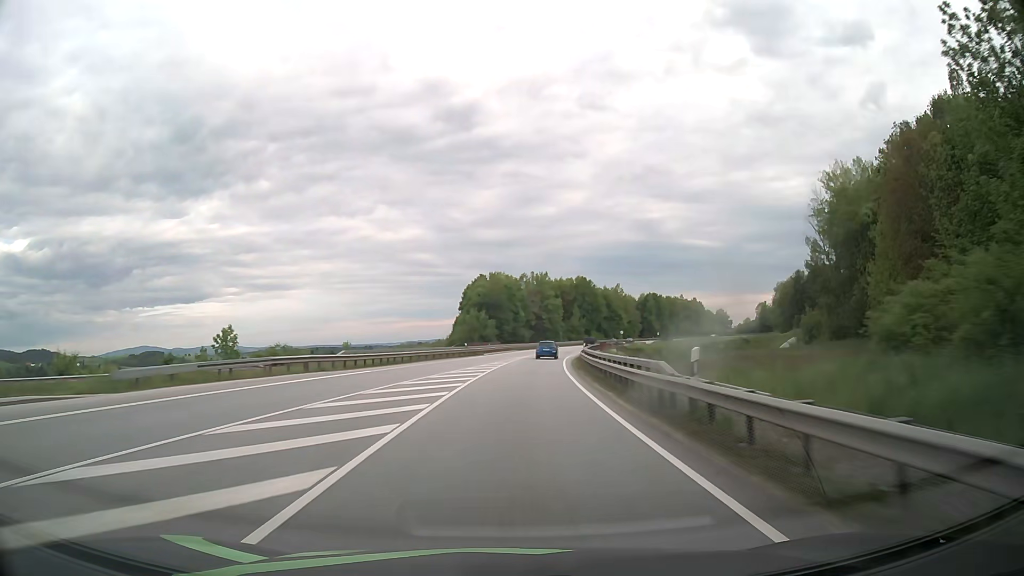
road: primary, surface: asphalt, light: Day
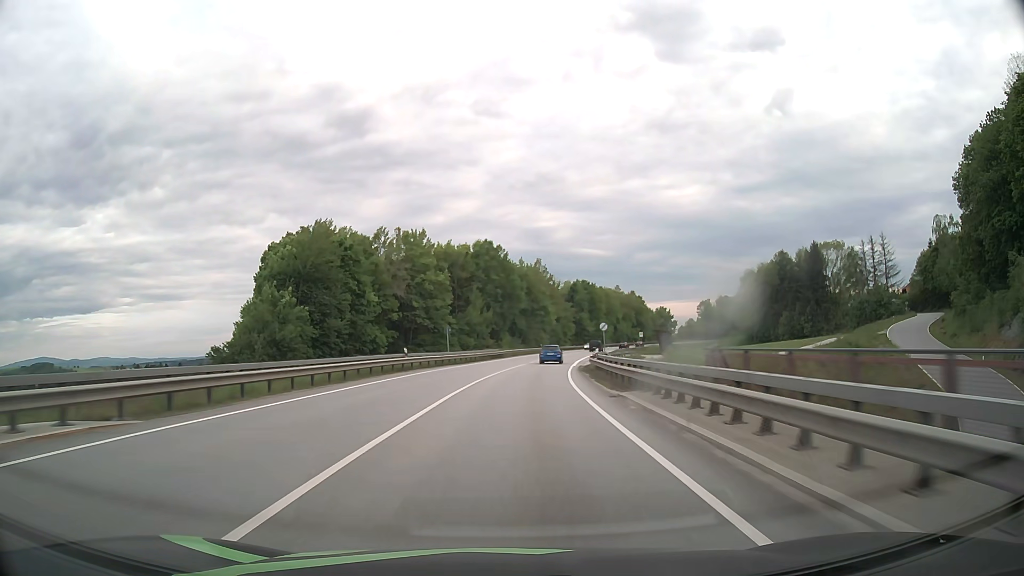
(+6.5, +78.9) m; +9°
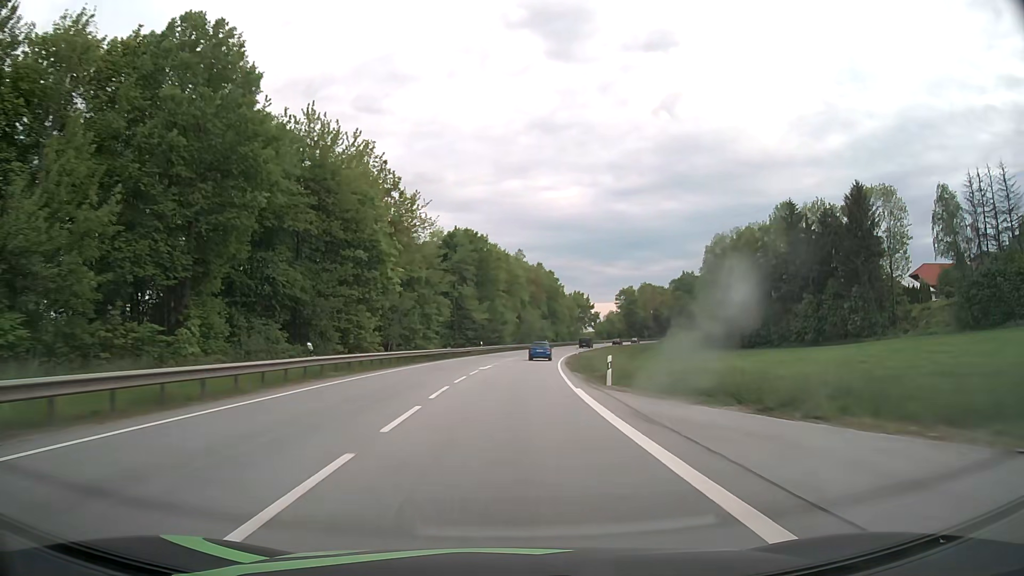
(+7.6, +78.5) m; +11°
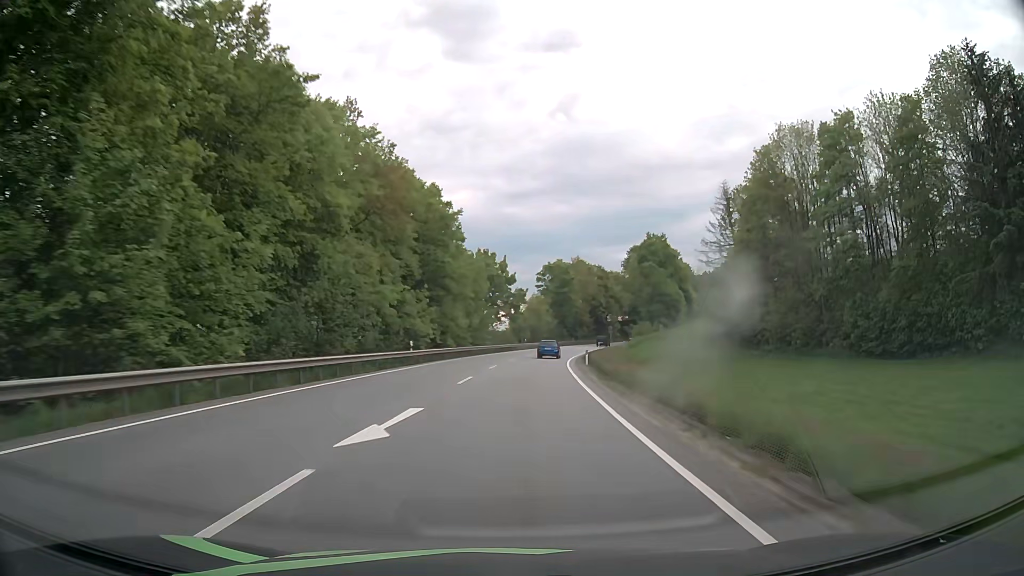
(+5.9, +78.7) m; +9°
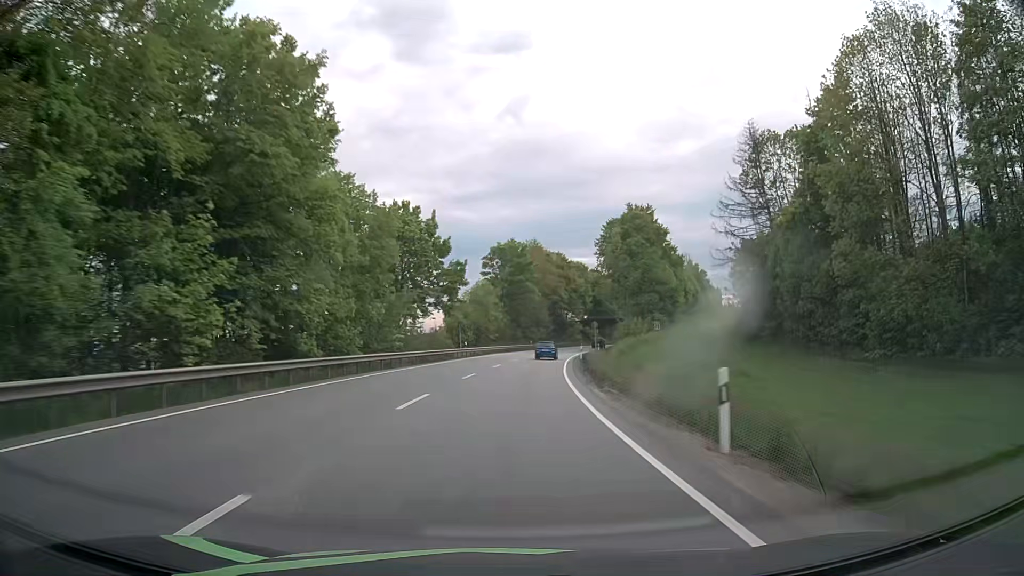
(+1.3, +31.5) m; +5°
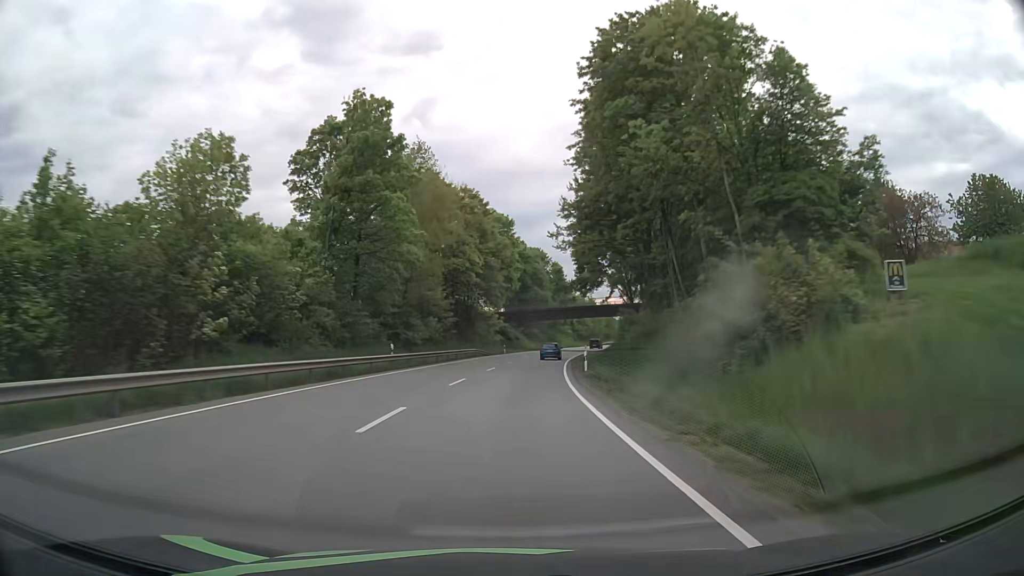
(+4.5, +62.9) m; +8°
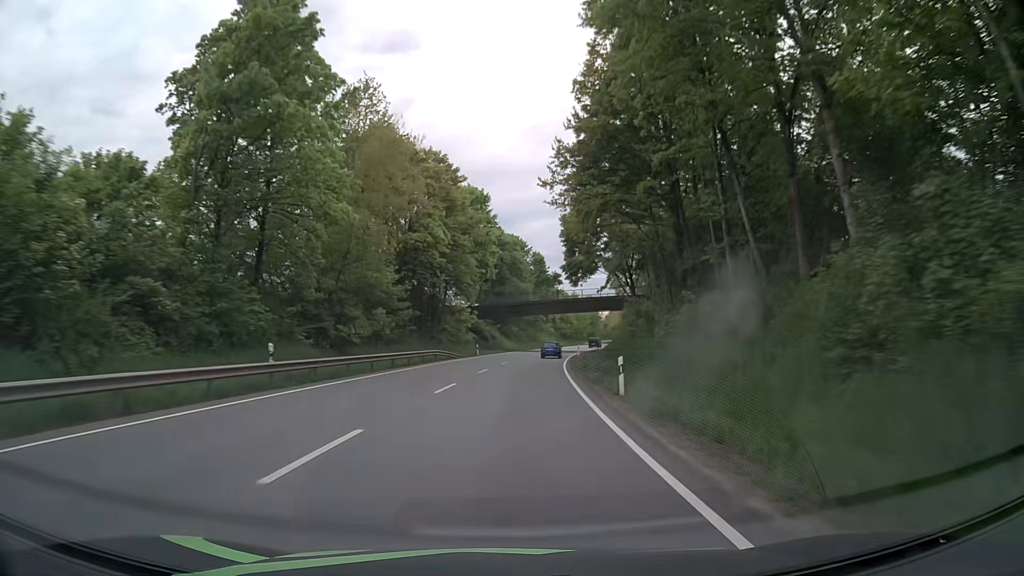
(+0.3, +15.8) m; +2°
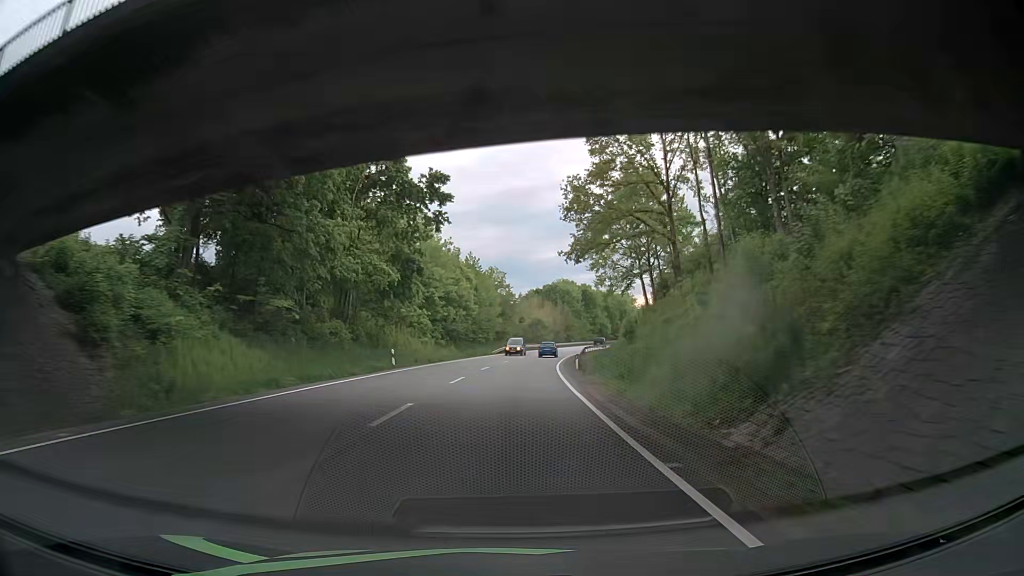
(+6.3, +78.7) m; +9°
(0, +10) (0, +20) (+1, +30) (+1, +40) (+2, +50) (+3, +60) (+5, +70) (+6, +80) (+8, +90) (+10, +99) m
